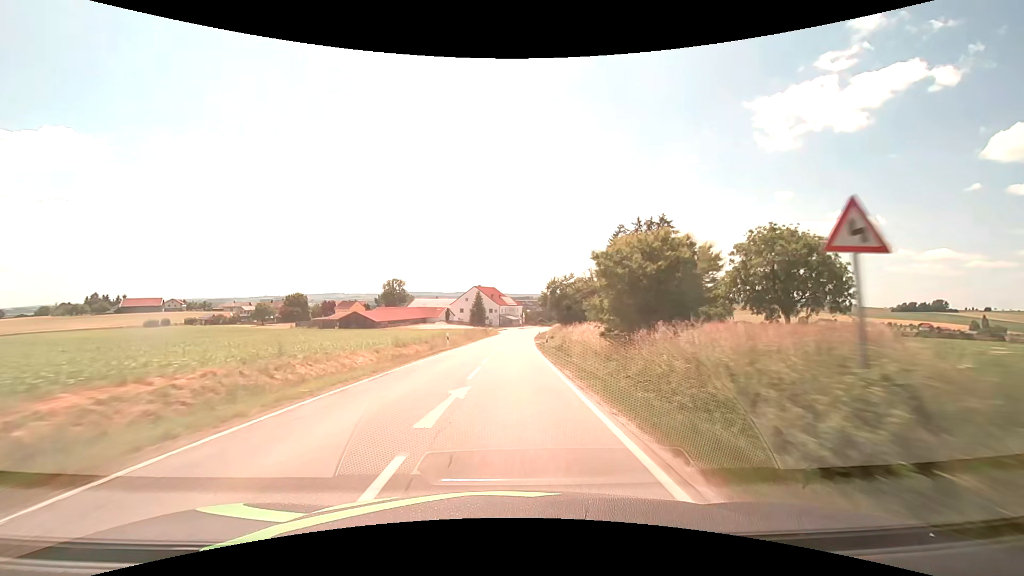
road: secondary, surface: asphalt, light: Day
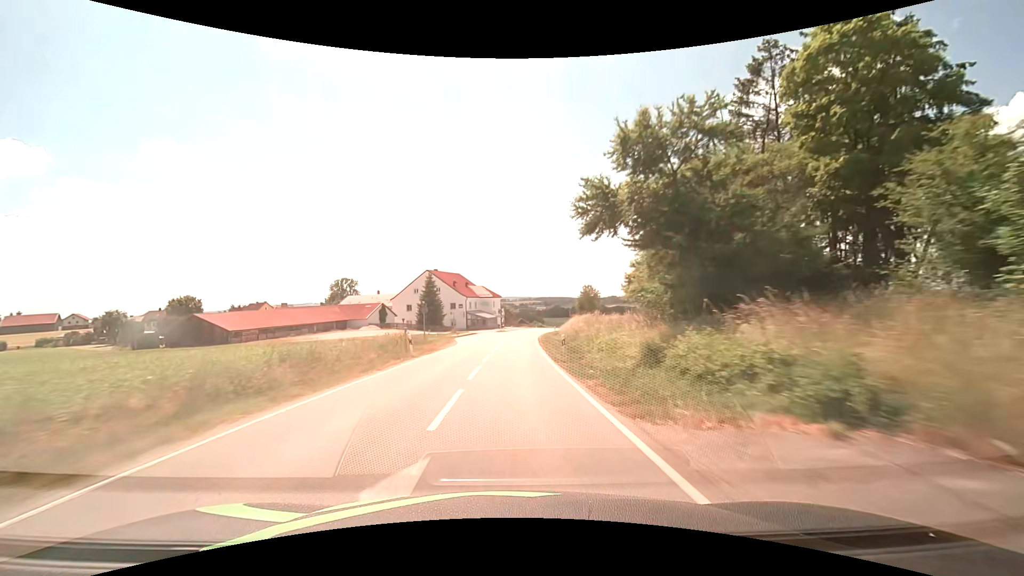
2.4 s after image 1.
(+1.0, +48.7) m; +3°
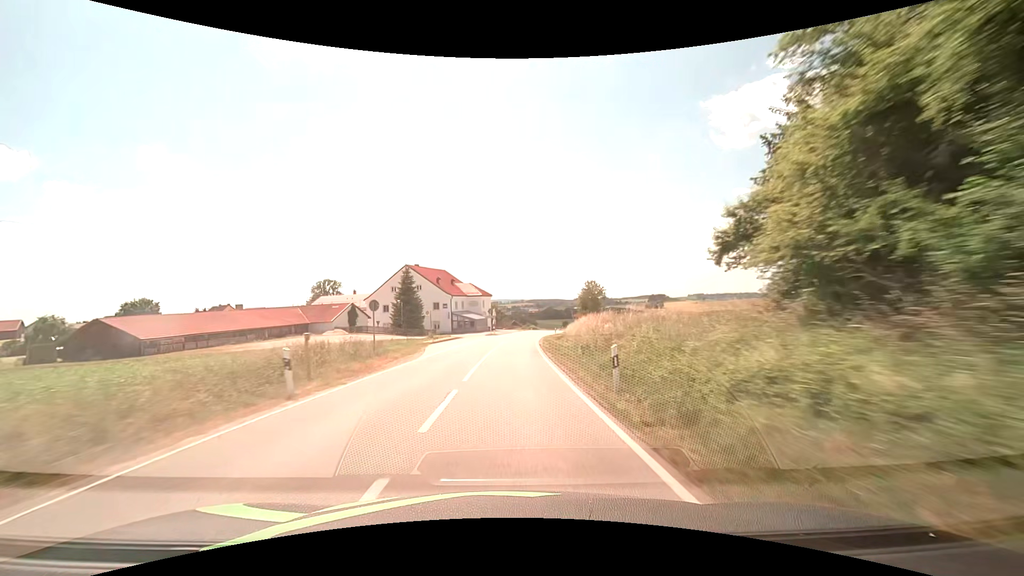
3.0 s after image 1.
(+0.1, +12.2) m; +1°
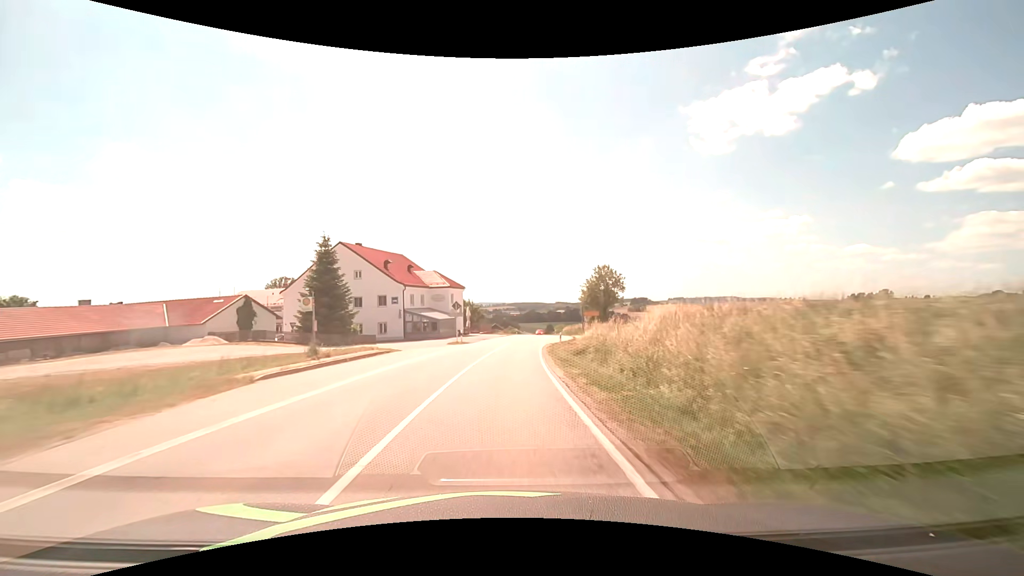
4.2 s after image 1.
(+0.6, +24.3) m; +2°
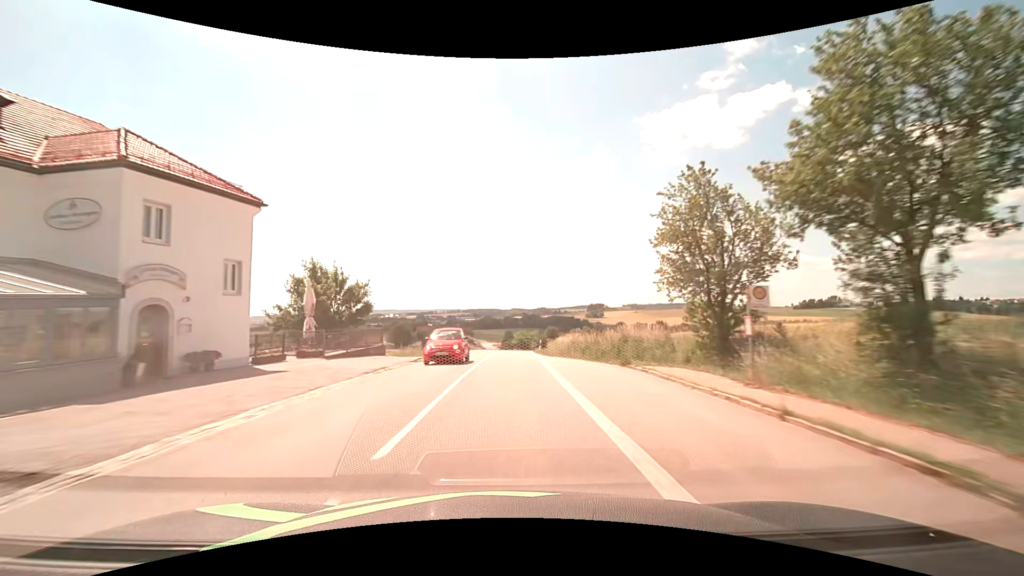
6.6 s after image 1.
(+2.2, +48.4) m; +5°
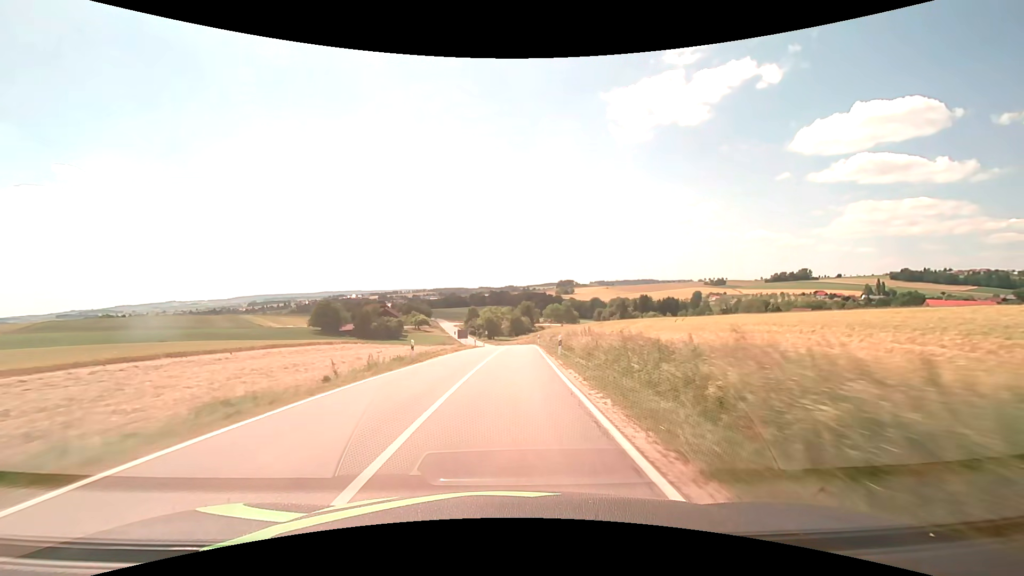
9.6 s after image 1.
(+1.5, +61.1) m; +4°
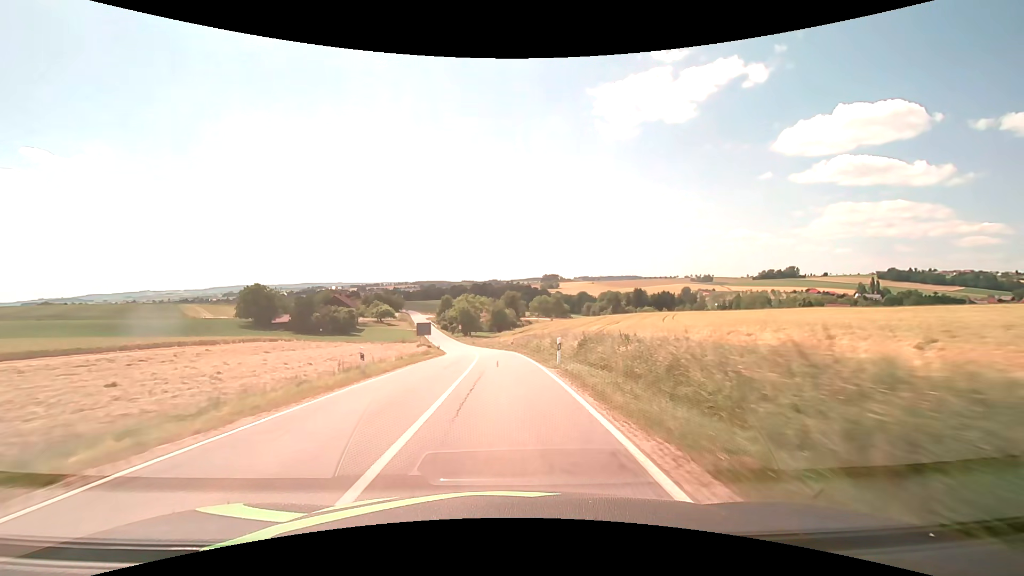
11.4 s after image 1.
(+0.9, +36.9) m; +2°
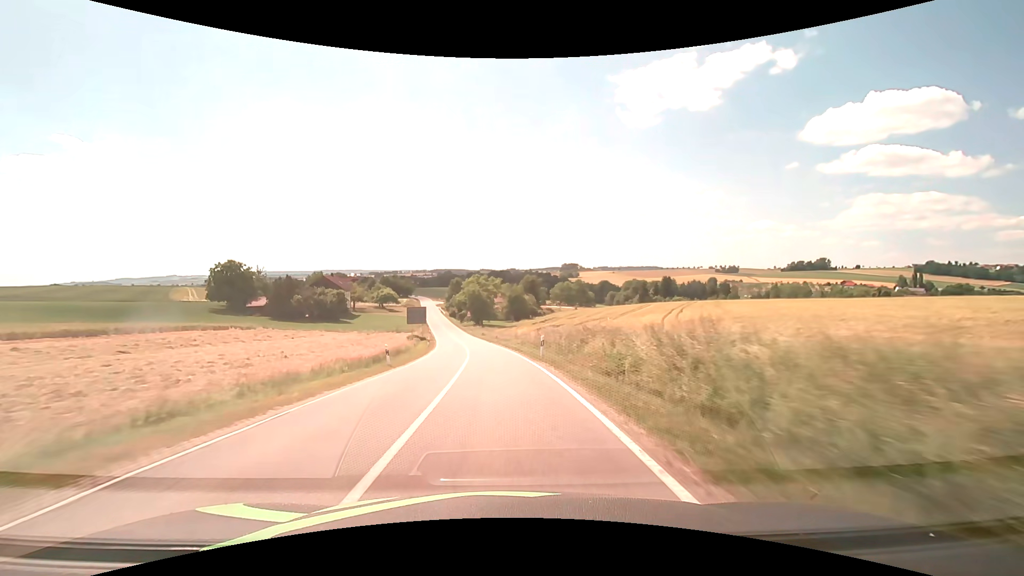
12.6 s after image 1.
(-0.3, +24.5) m; -2°
(0, +10) (0, +20) (-1, +30) (-2, +40) (-3, +50) (-4, +60) (-6, +70) (-7, +80) (-9, +89) (-11, +99) m
